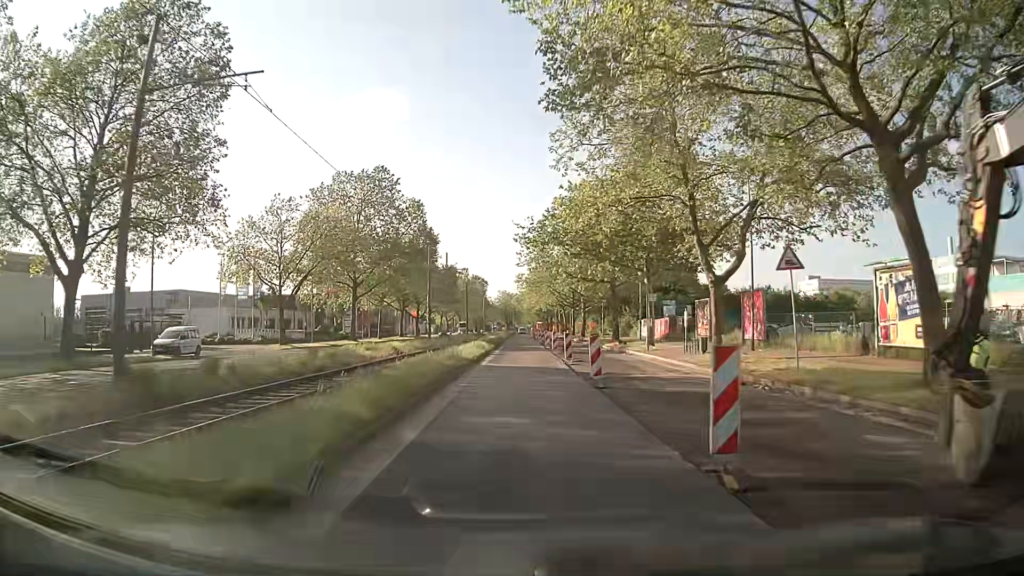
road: secondary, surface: asphalt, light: Day
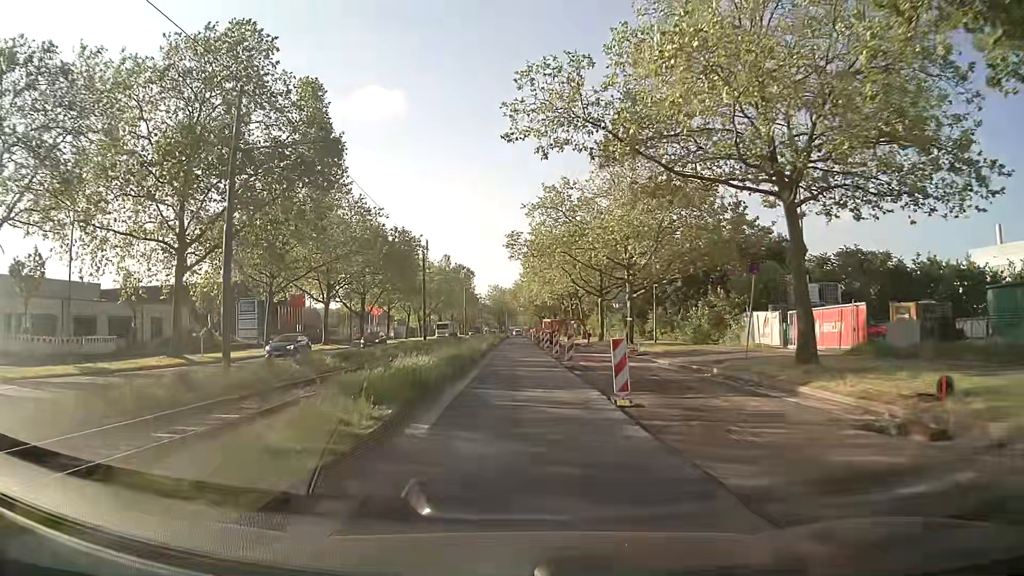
(-0.2, +38.3) m; 0°
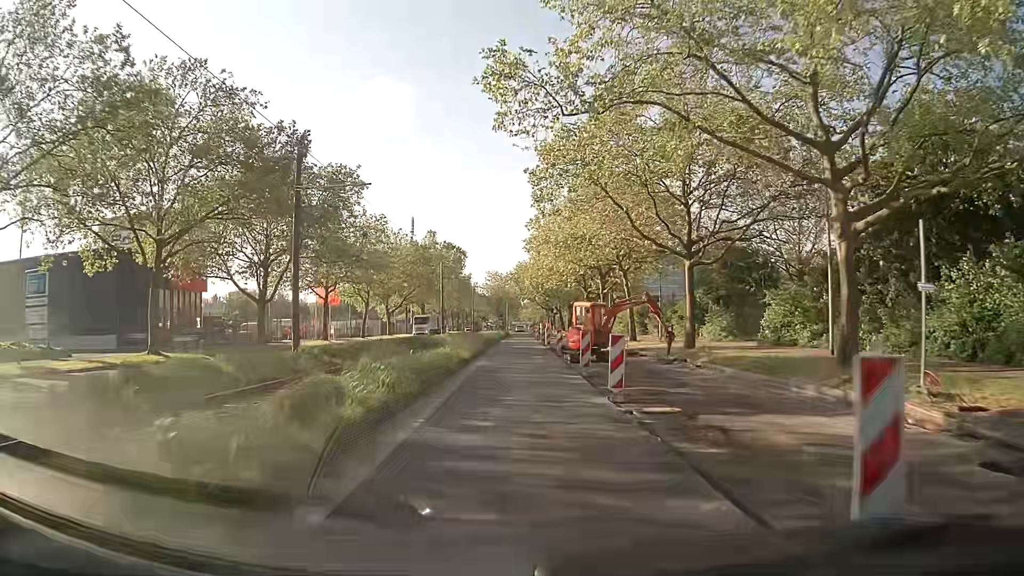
(0.0, +31.7) m; 0°
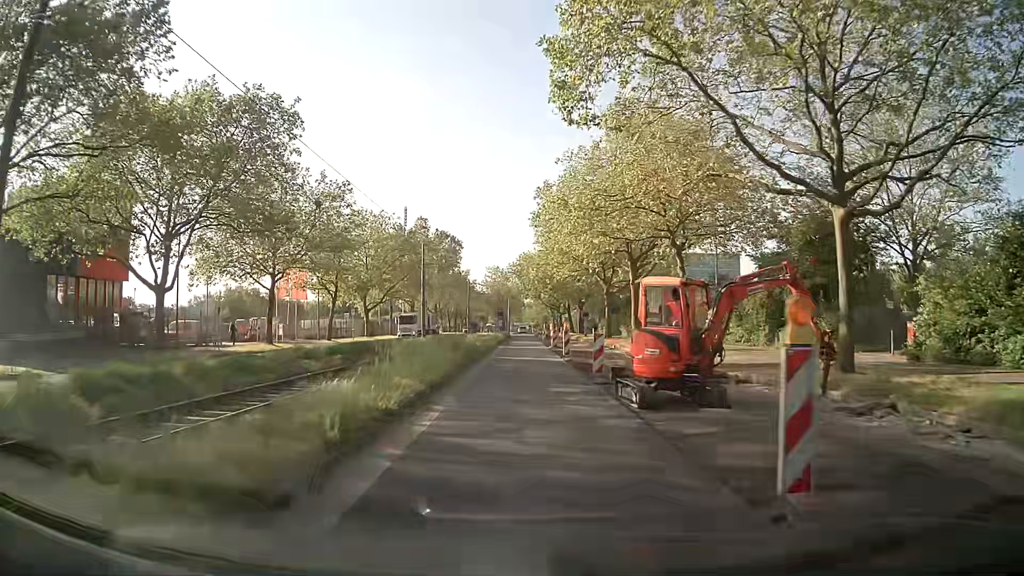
(-0.1, +14.6) m; 0°
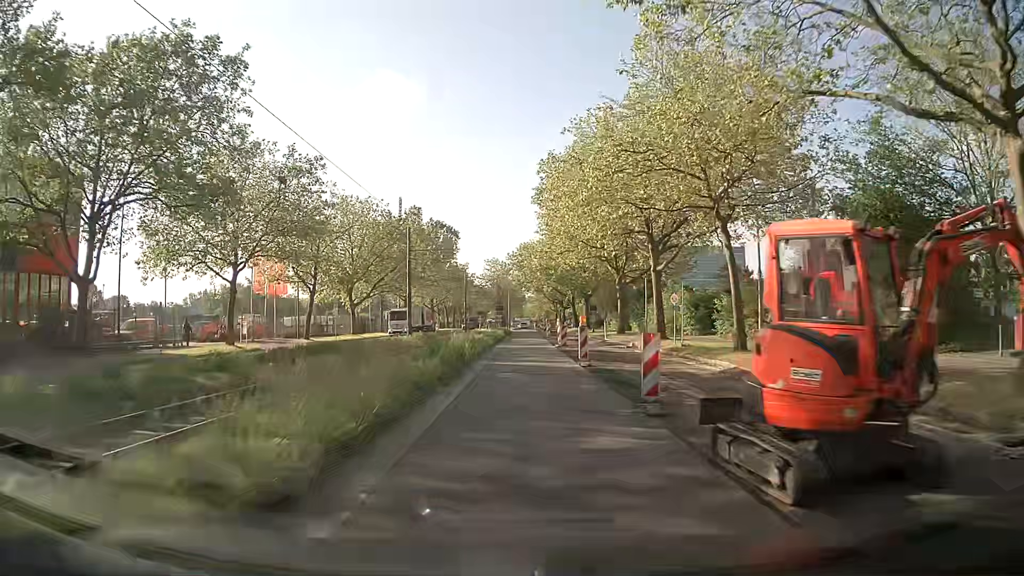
(0.0, +6.9) m; +1°
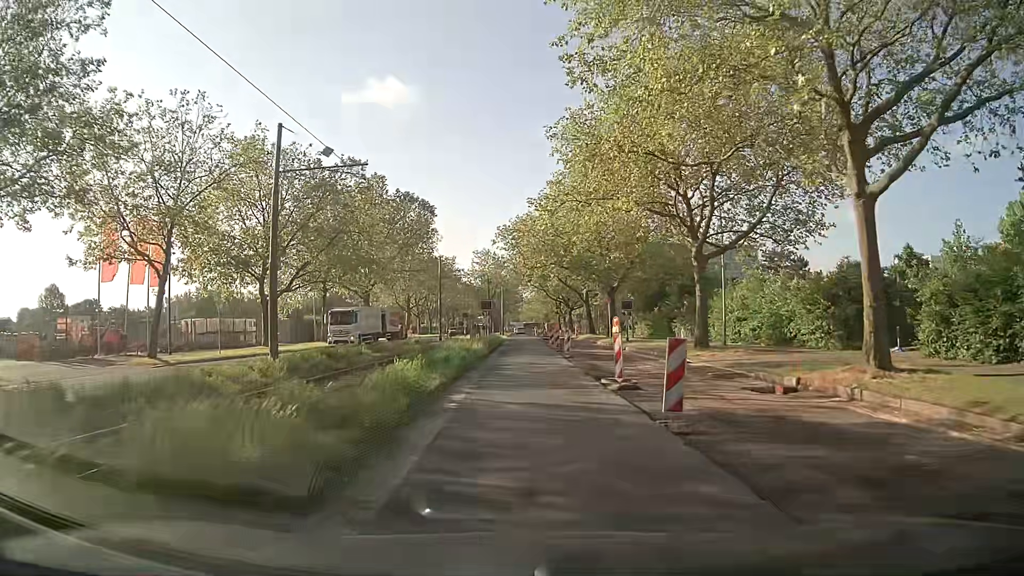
(-0.3, +24.0) m; -1°
